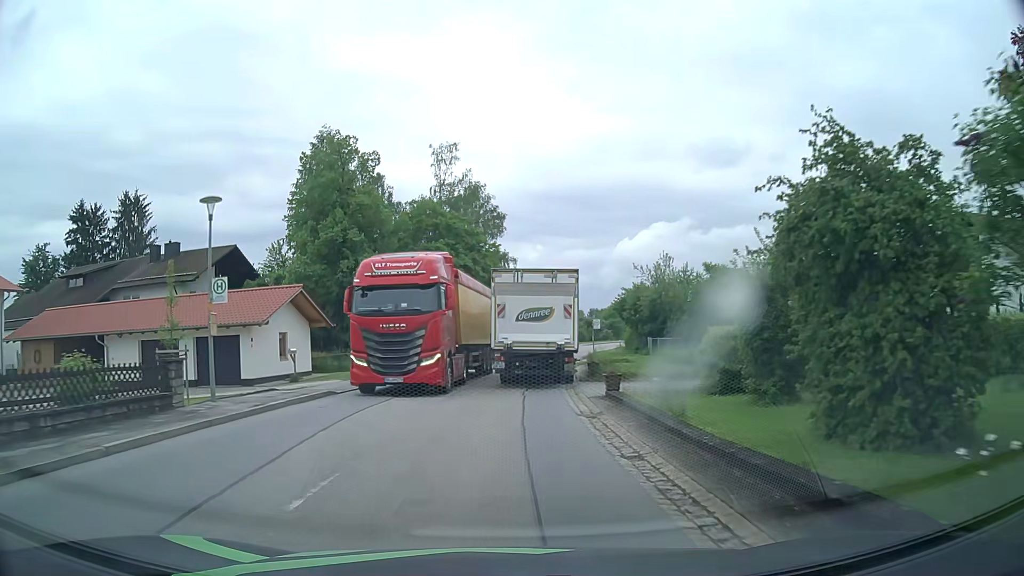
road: tertiary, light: Day
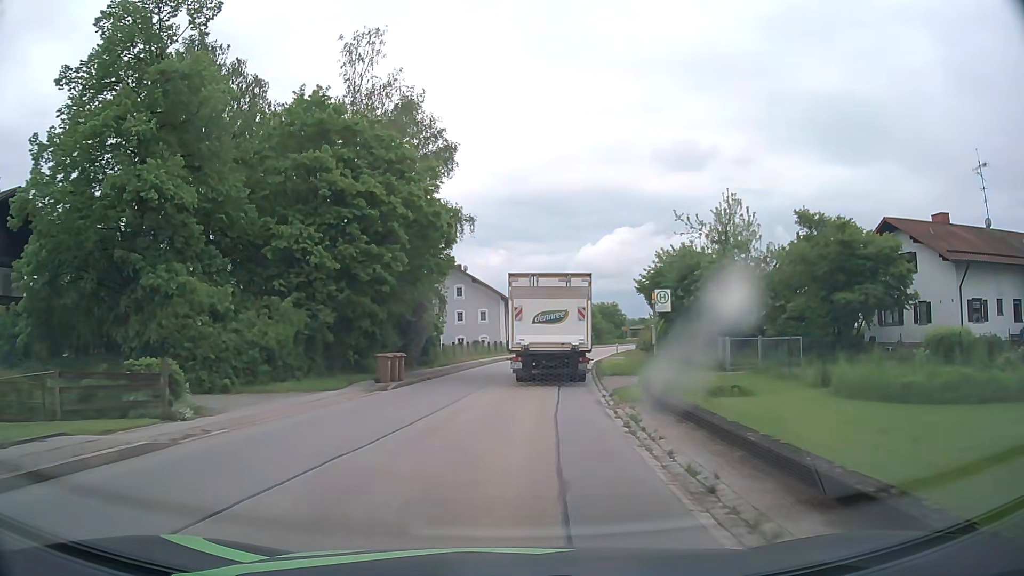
(+0.7, +24.3) m; +3°
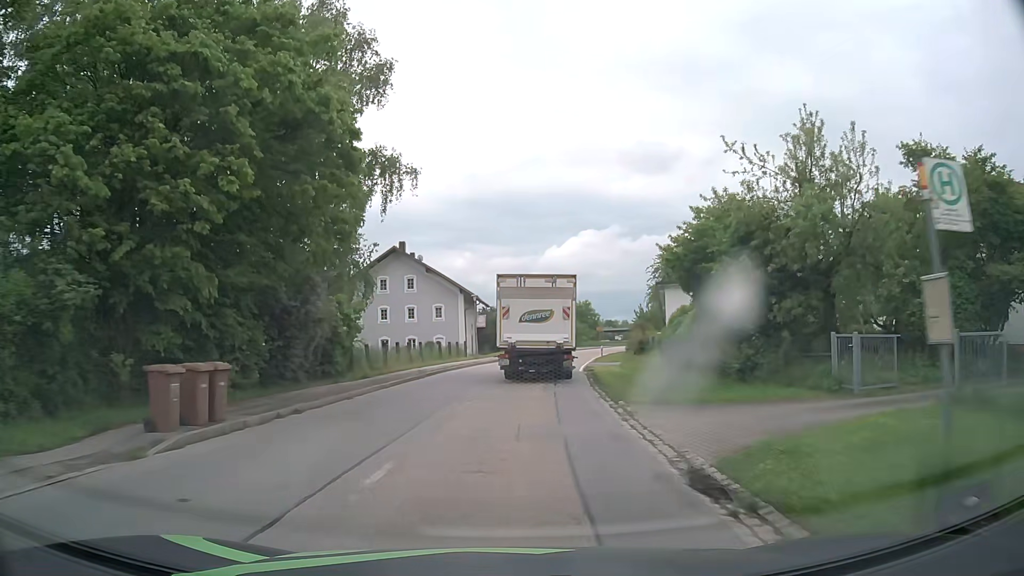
(+0.3, +12.7) m; +2°
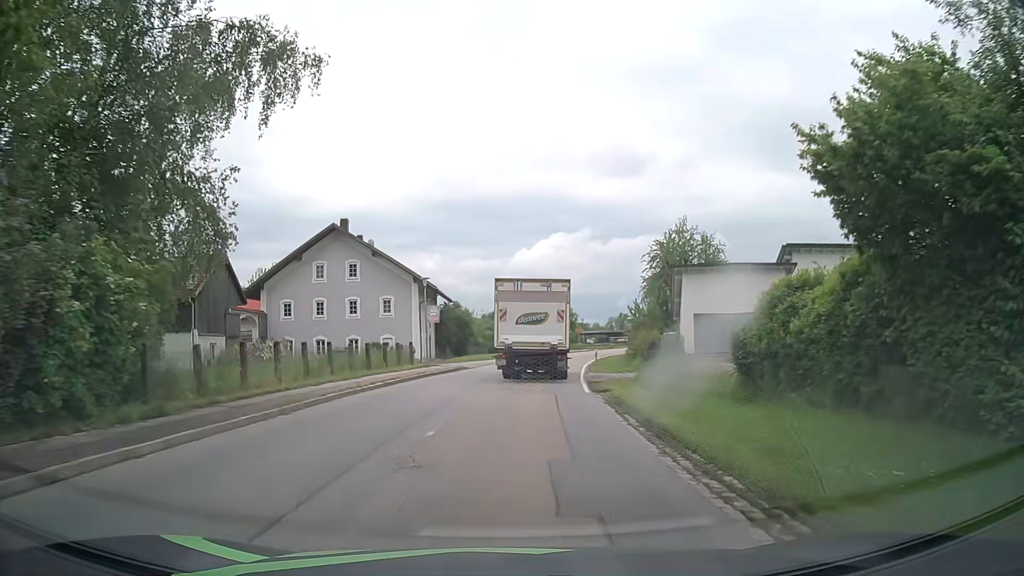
(+0.3, +13.2) m; +3°
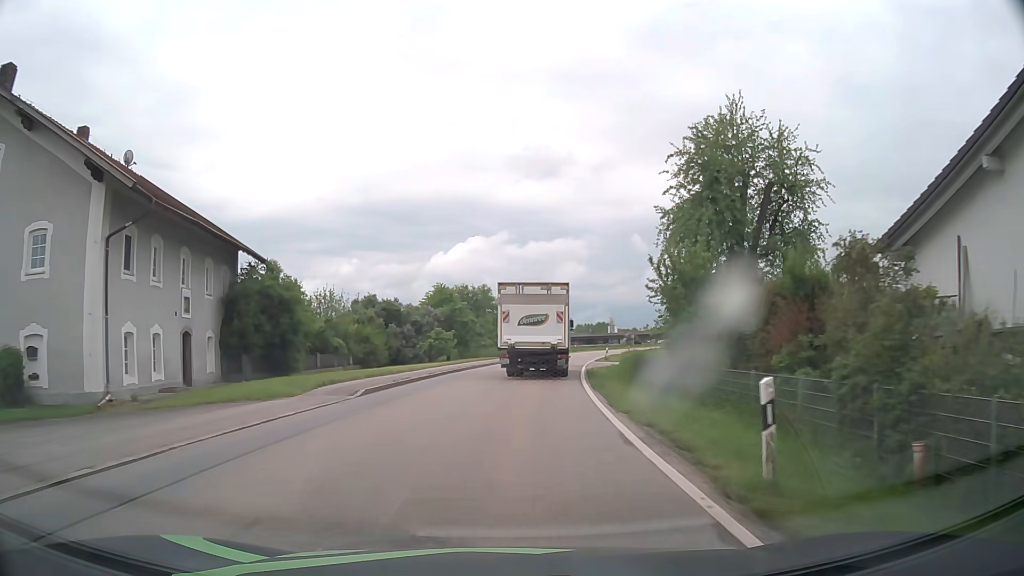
(+2.2, +34.8) m; +7°
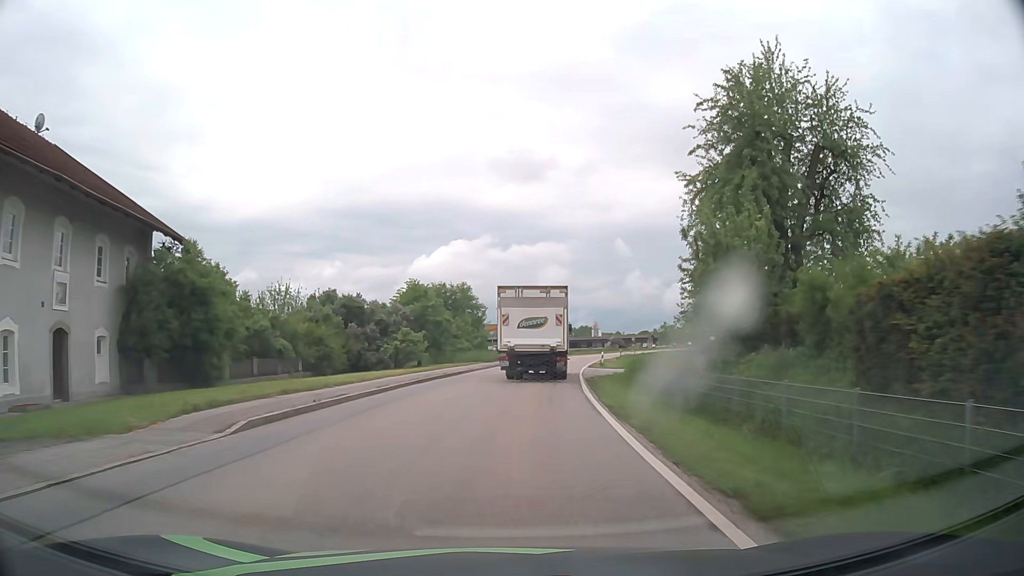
(+0.1, +7.2) m; +2°
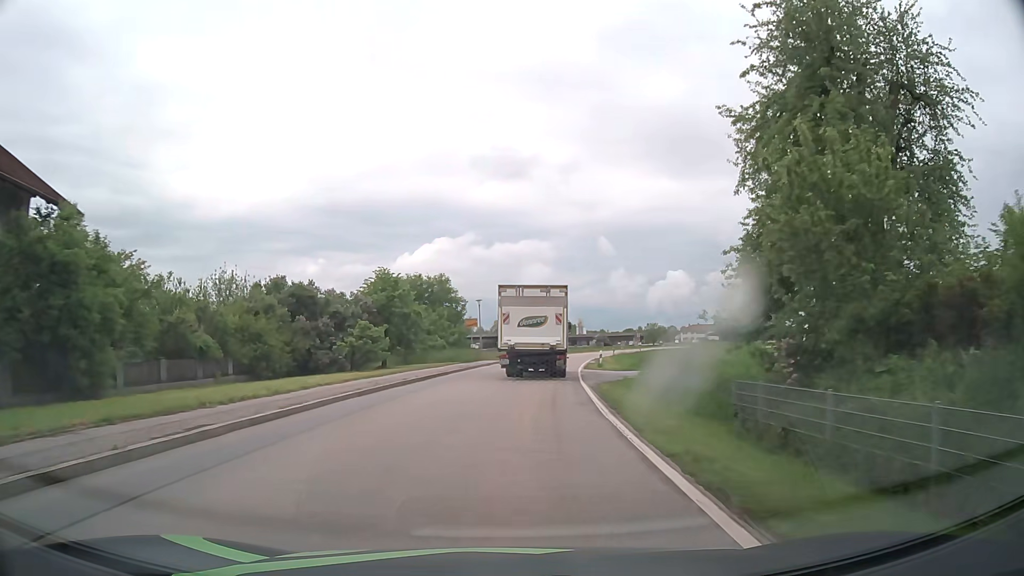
(+0.1, +7.3) m; +1°
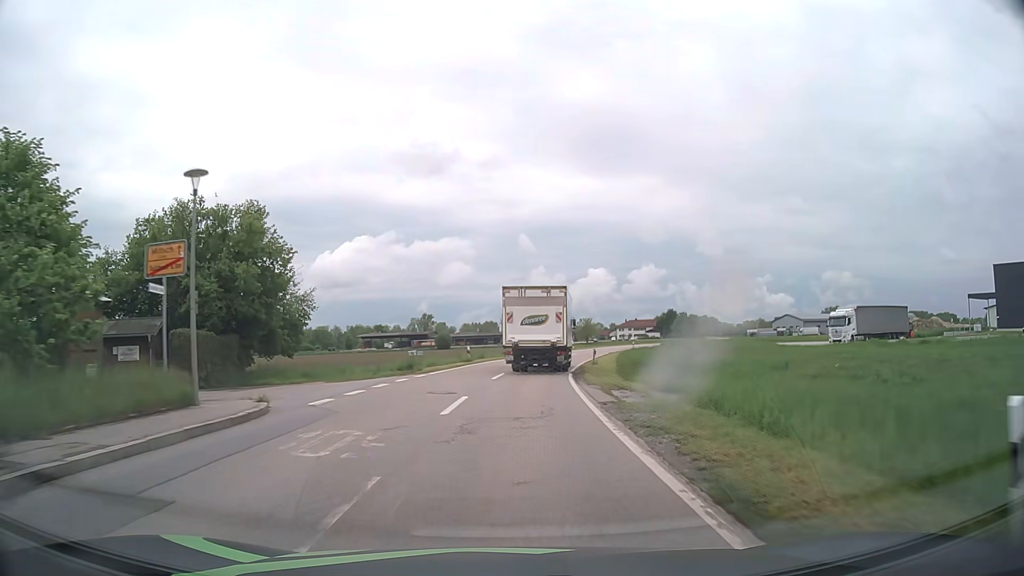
(+2.4, +38.1) m; +7°
(0, +10) (+1, +20) (+1, +30) (+3, +40) (+4, +50) (+6, +60) (+9, +69) (+12, +79) (+14, +88) (+18, +98) m
